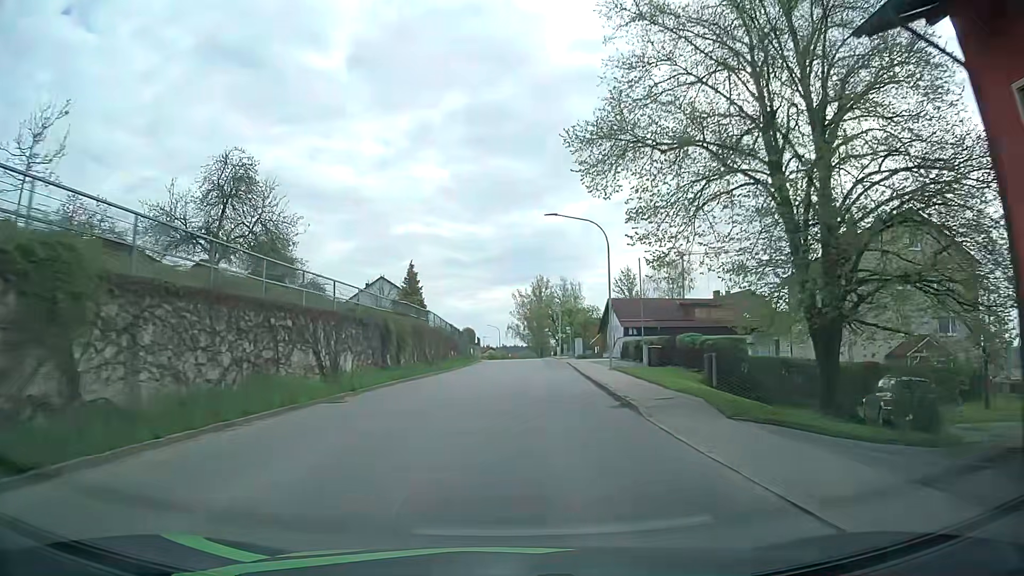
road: tertiary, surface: asphalt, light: Day
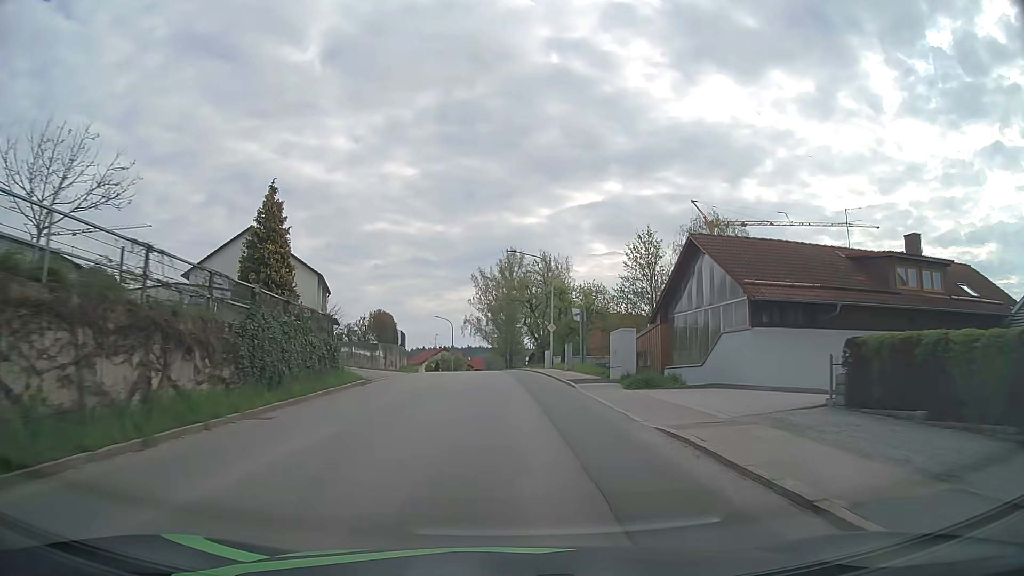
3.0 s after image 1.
(+1.4, +38.2) m; +3°
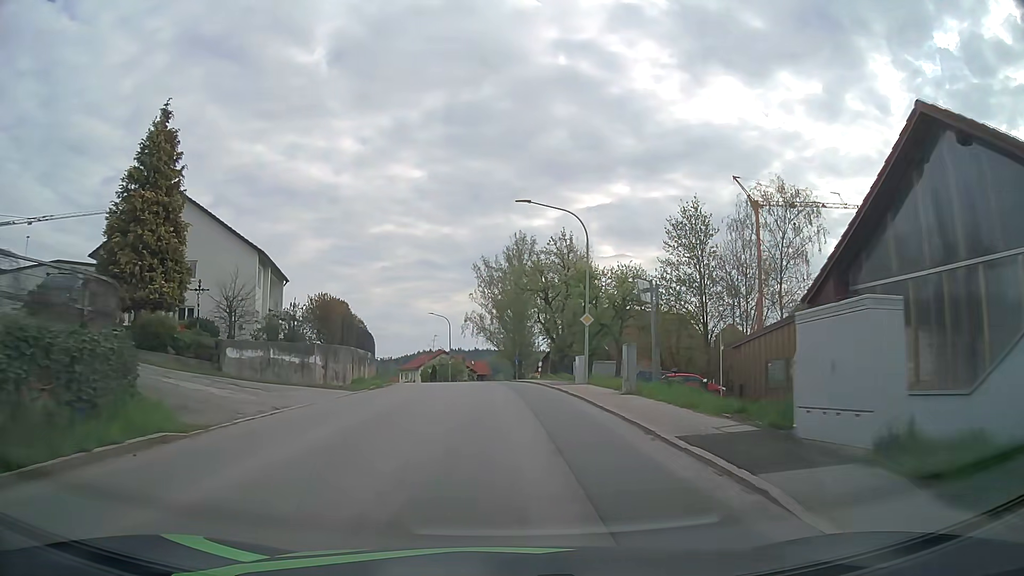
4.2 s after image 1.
(0.0, +15.3) m; 0°
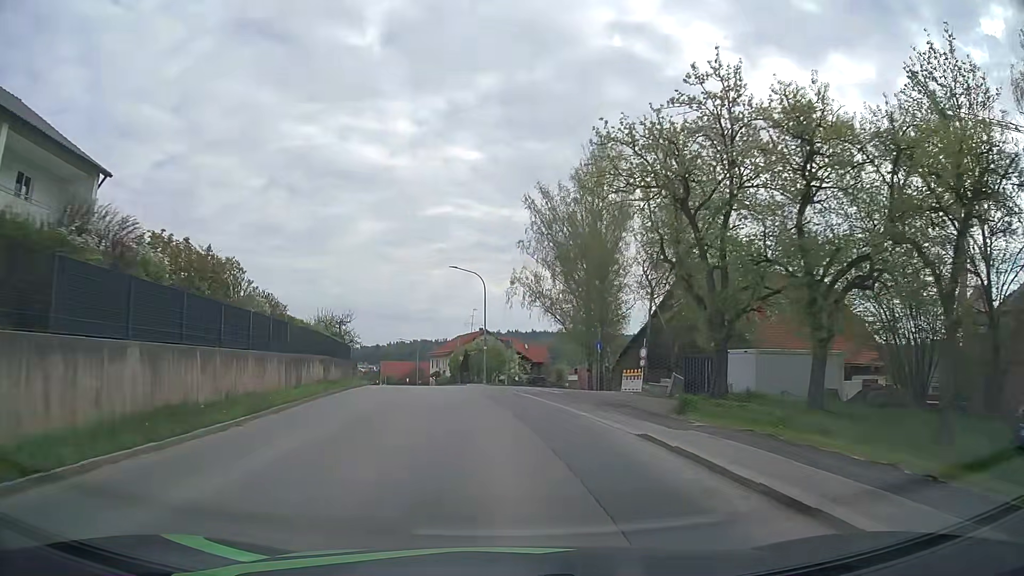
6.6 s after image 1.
(-0.9, +30.6) m; -5°
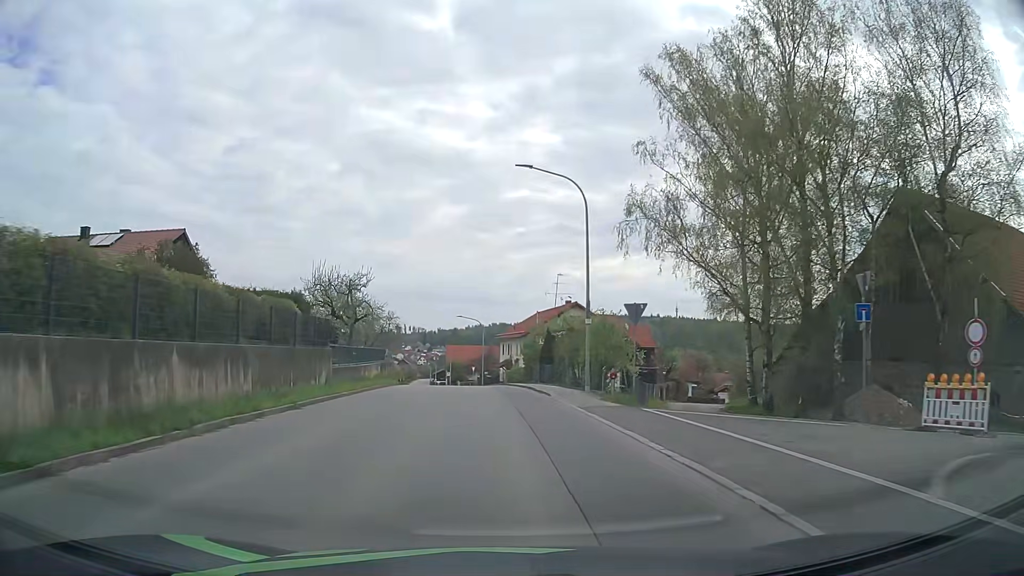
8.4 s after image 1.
(-1.3, +23.2) m; -6°
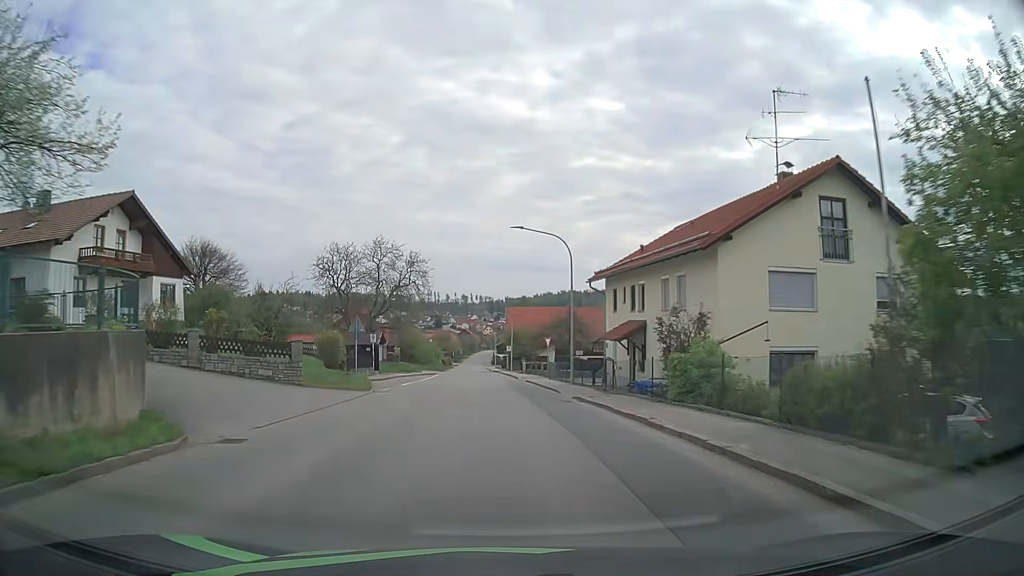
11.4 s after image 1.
(-2.3, +39.5) m; -6°
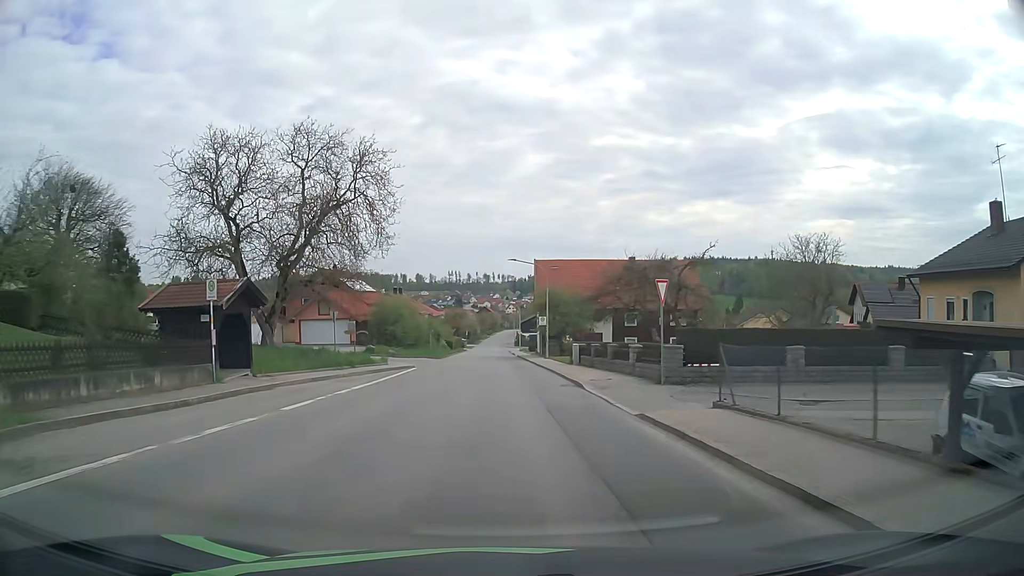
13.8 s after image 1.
(-0.7, +31.9) m; -2°
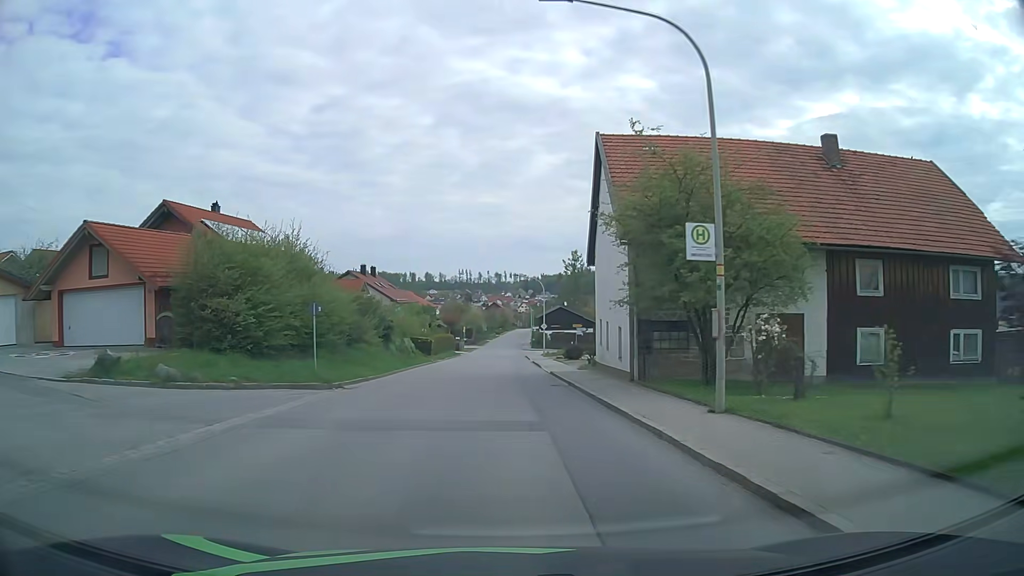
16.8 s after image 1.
(-0.5, +38.7) m; -1°
(0, +10) (0, +20) (0, +30) (0, +40) (0, +50) (0, +60) (0, +70) (0, +80) (0, +90) (+1, +100) m
